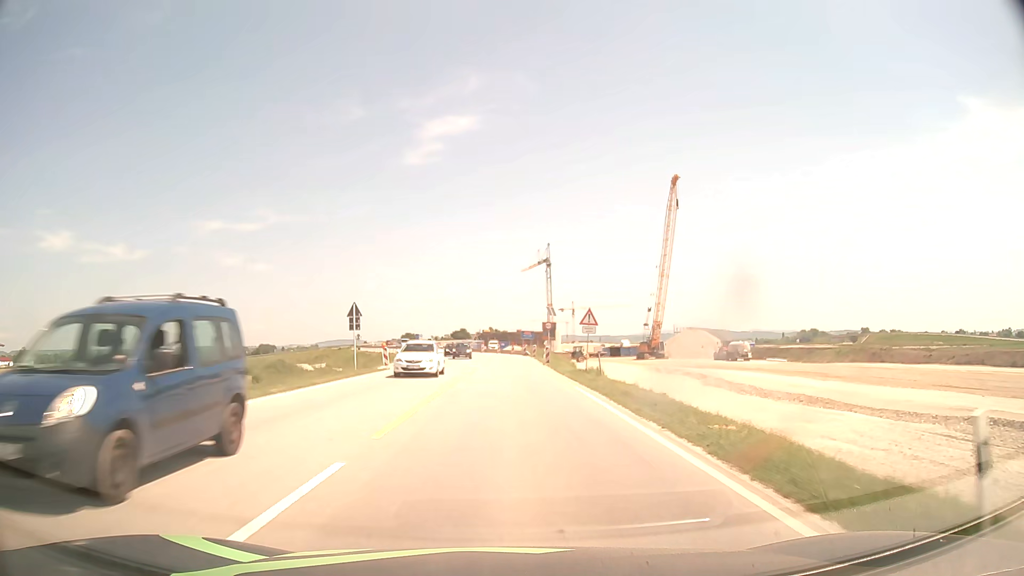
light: Day
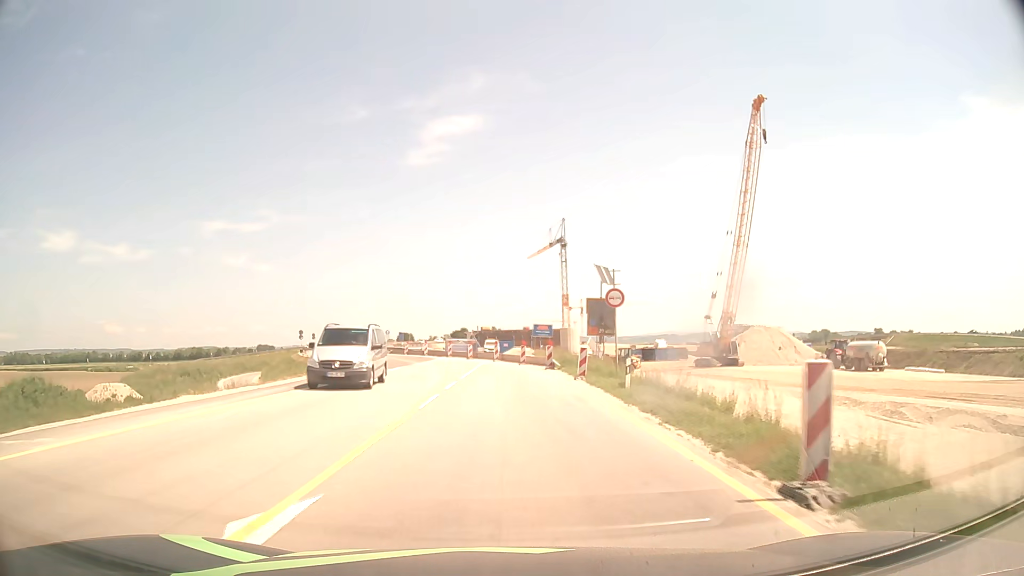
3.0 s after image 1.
(+0.1, +38.0) m; 0°
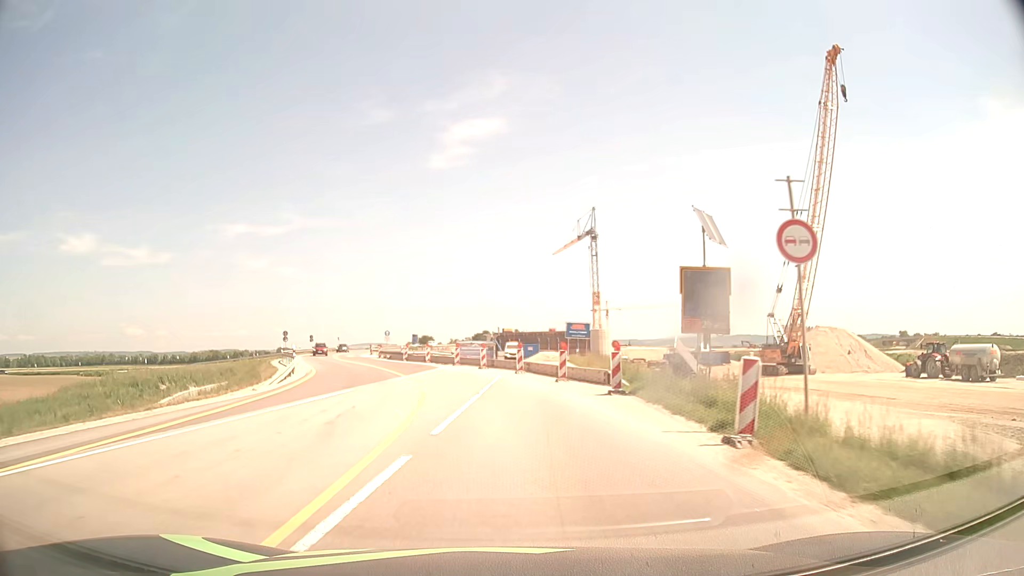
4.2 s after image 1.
(-0.2, +15.2) m; -2°
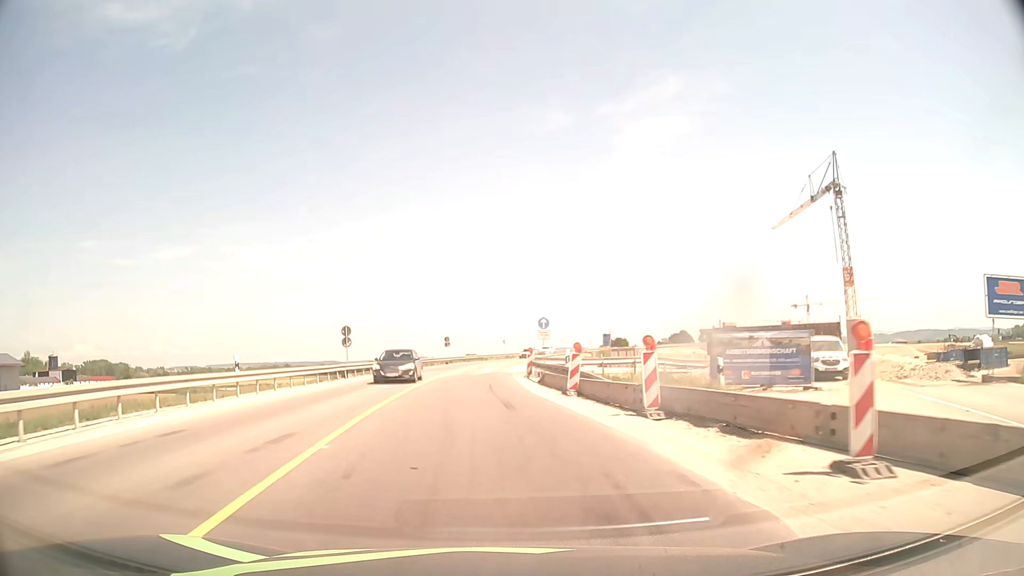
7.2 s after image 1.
(-4.3, +37.6) m; -15°
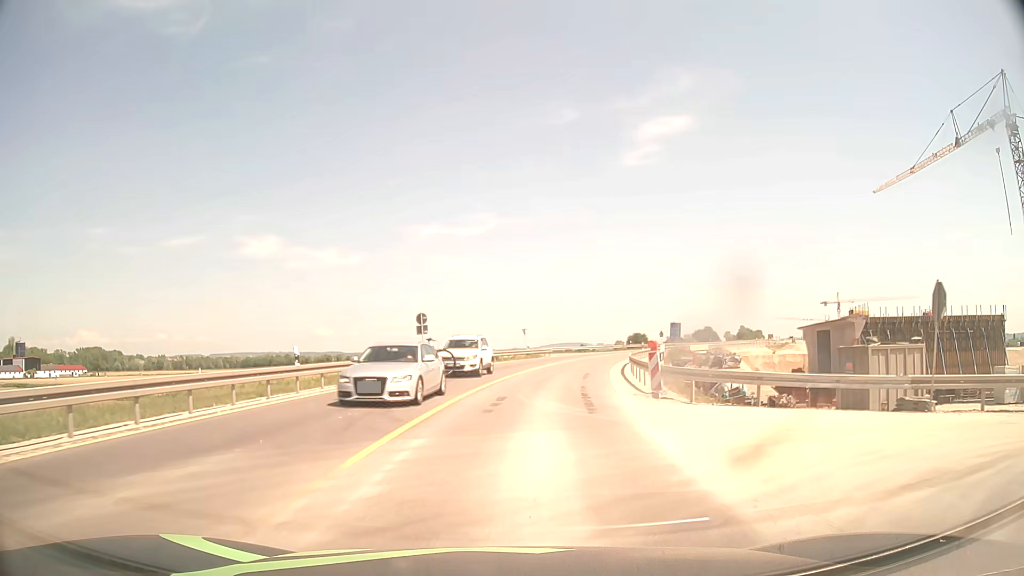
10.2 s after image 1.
(-2.6, +37.9) m; -2°
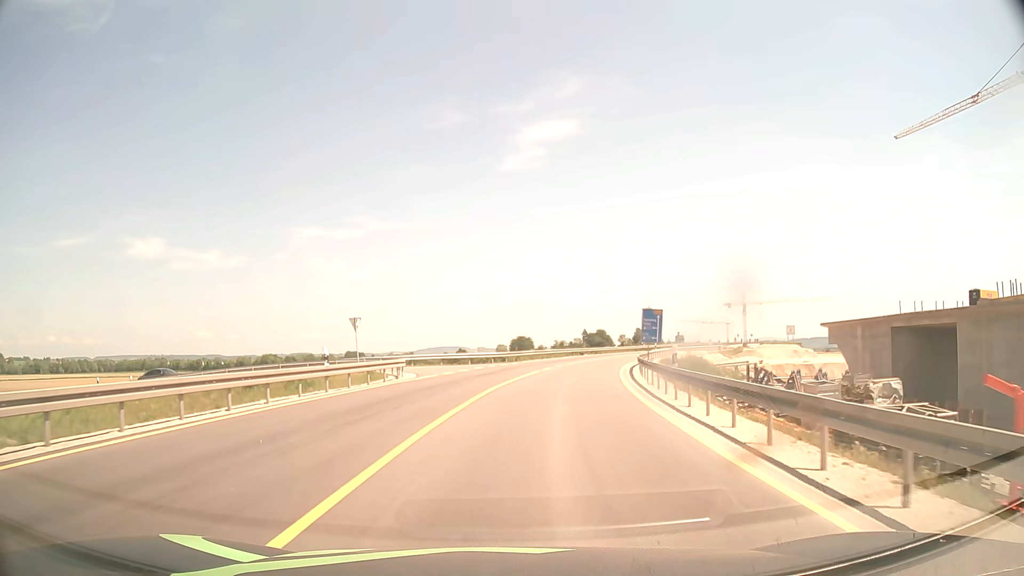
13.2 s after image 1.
(+3.3, +37.8) m; +10°
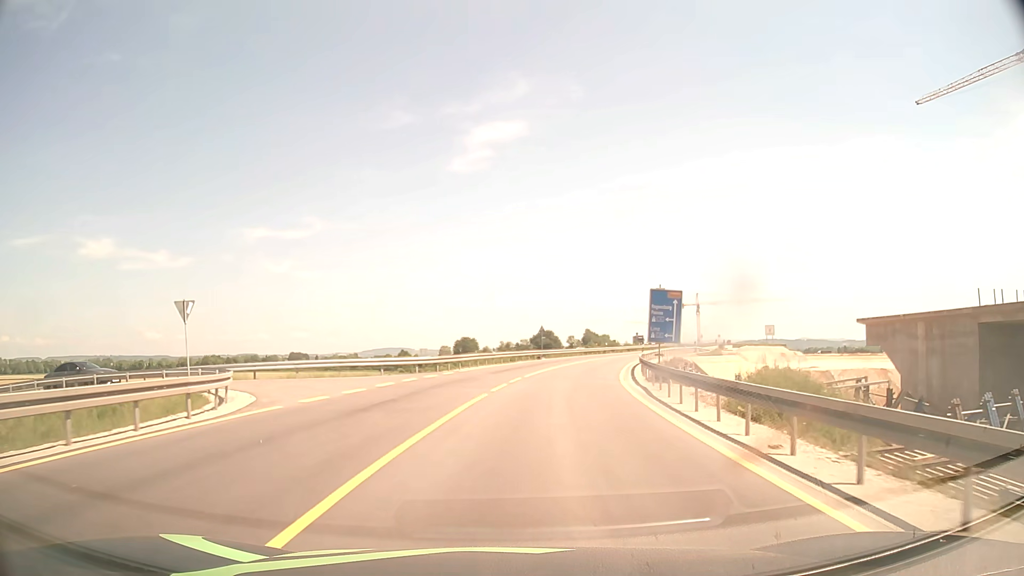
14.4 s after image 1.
(+0.6, +15.2) m; +5°
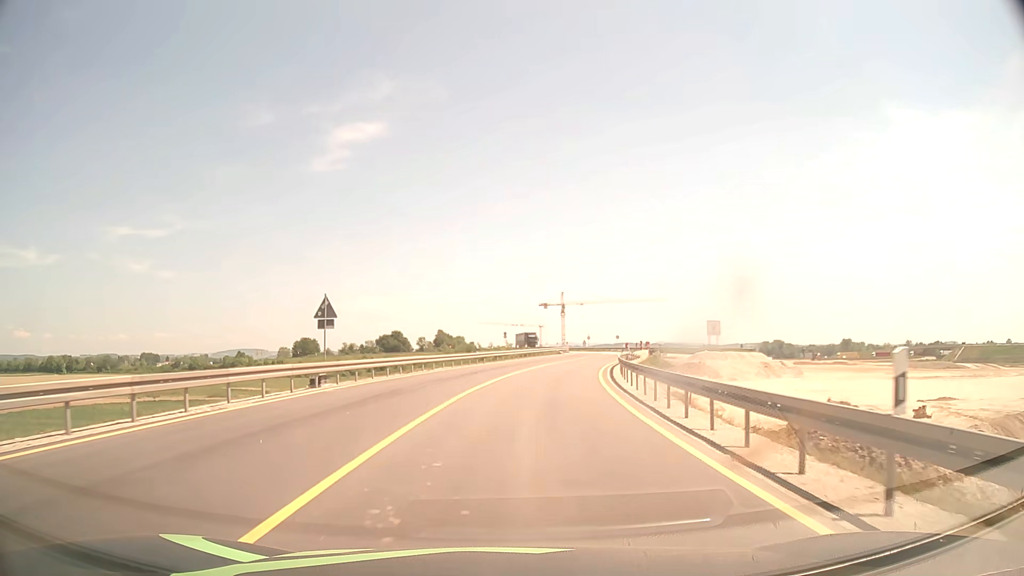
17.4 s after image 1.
(+3.7, +37.9) m; +12°
